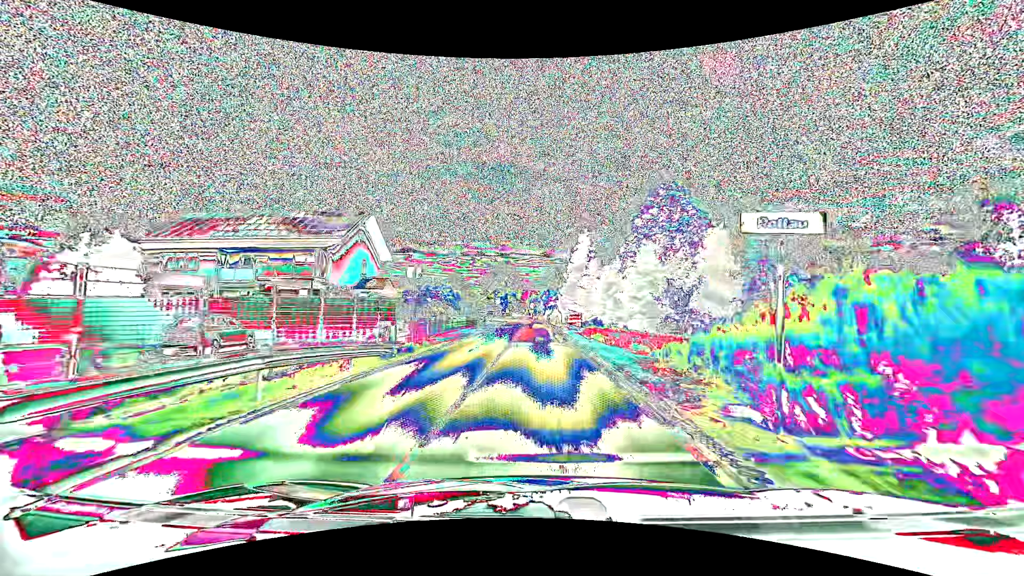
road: primary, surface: asphalt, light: Day
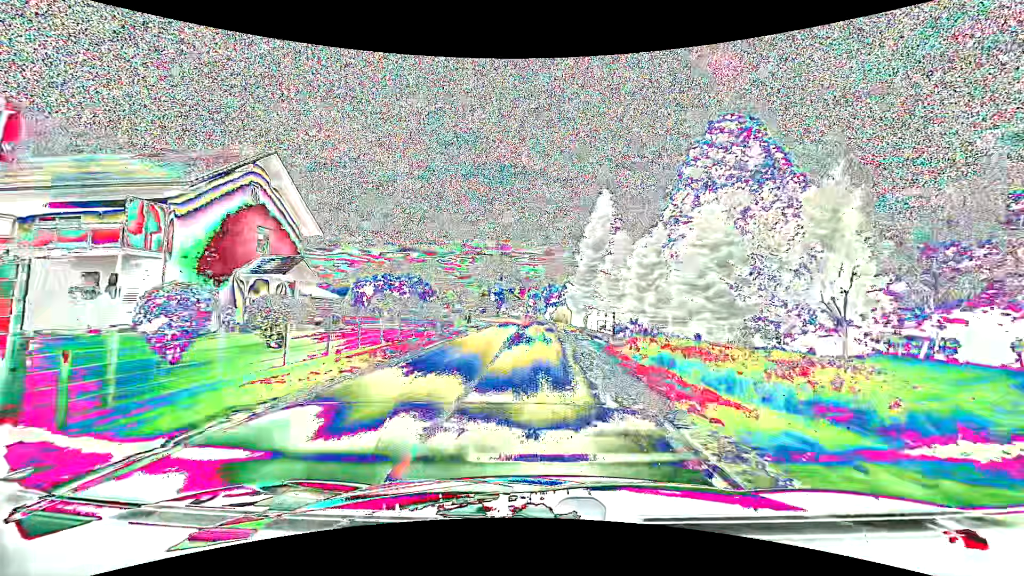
(0.0, +15.9) m; 0°
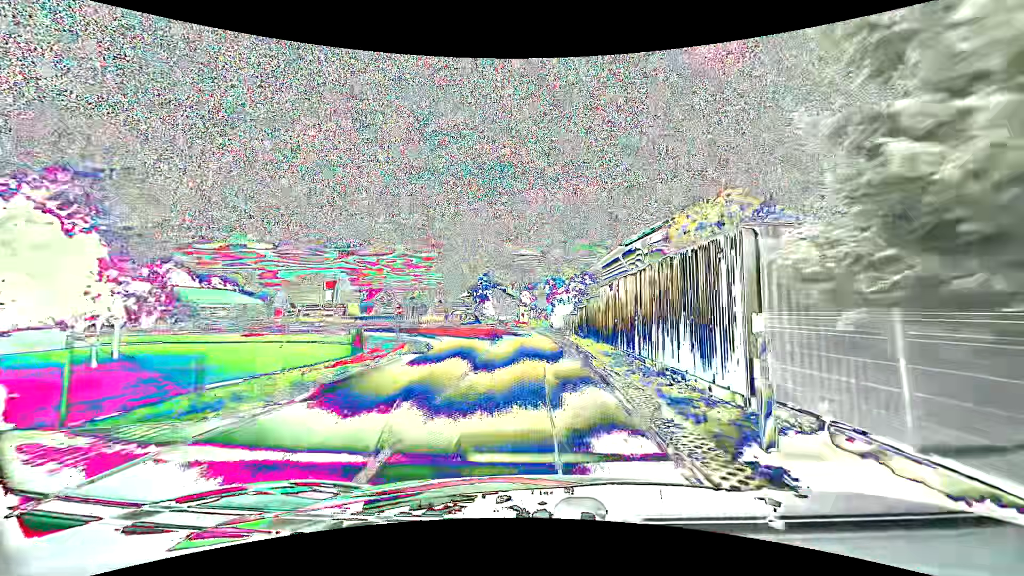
(-0.1, +35.0) m; 0°
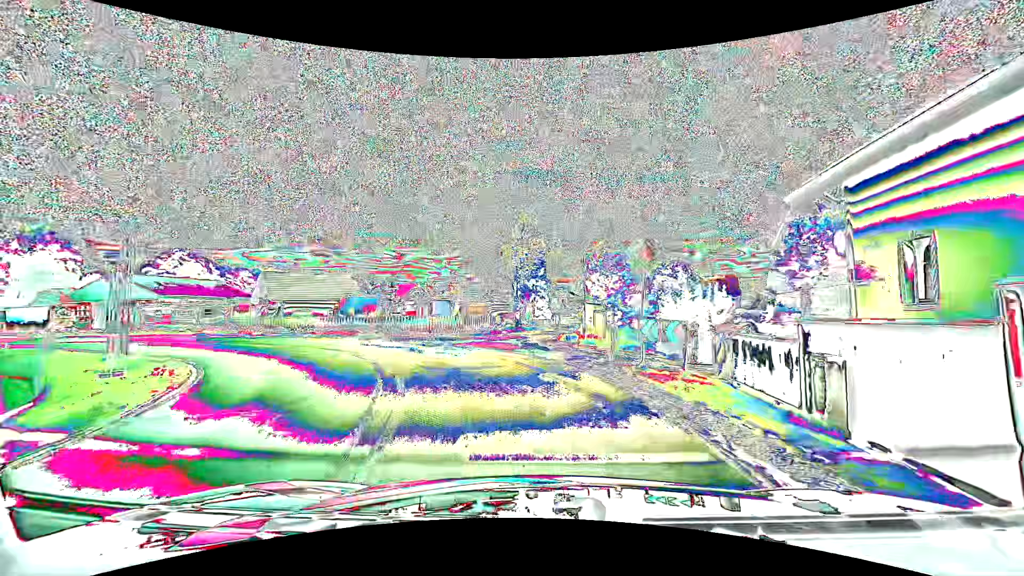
(-0.8, +23.5) m; -8°
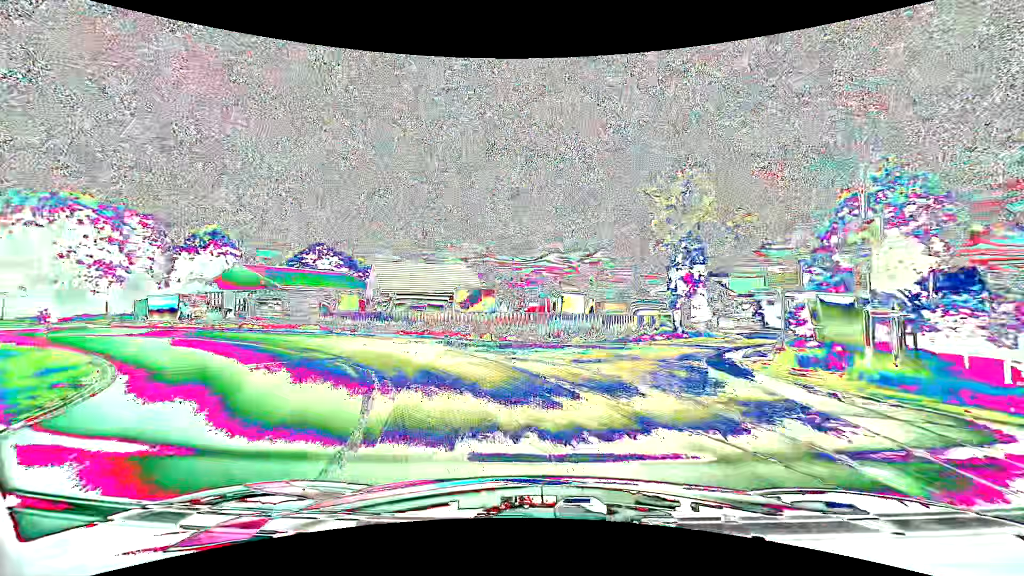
(-1.2, +10.2) m; -15°
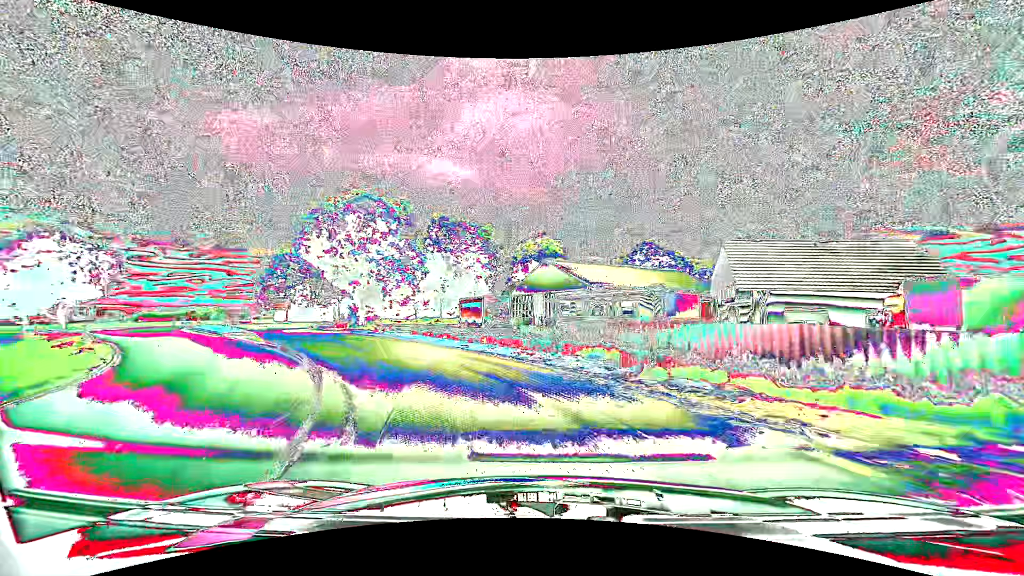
(-5.4, +17.2) m; -37°
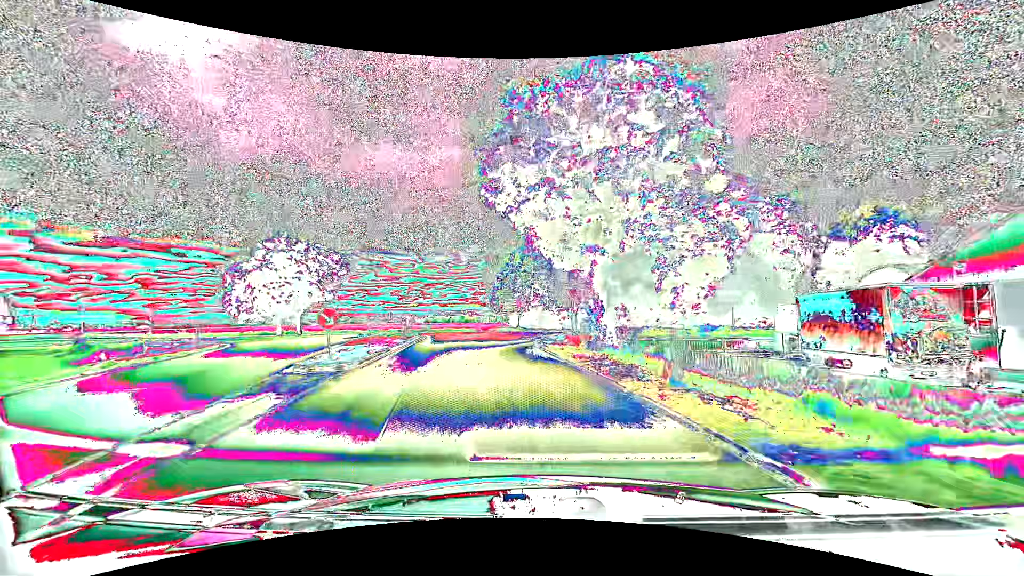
(-6.6, +20.4) m; -28°
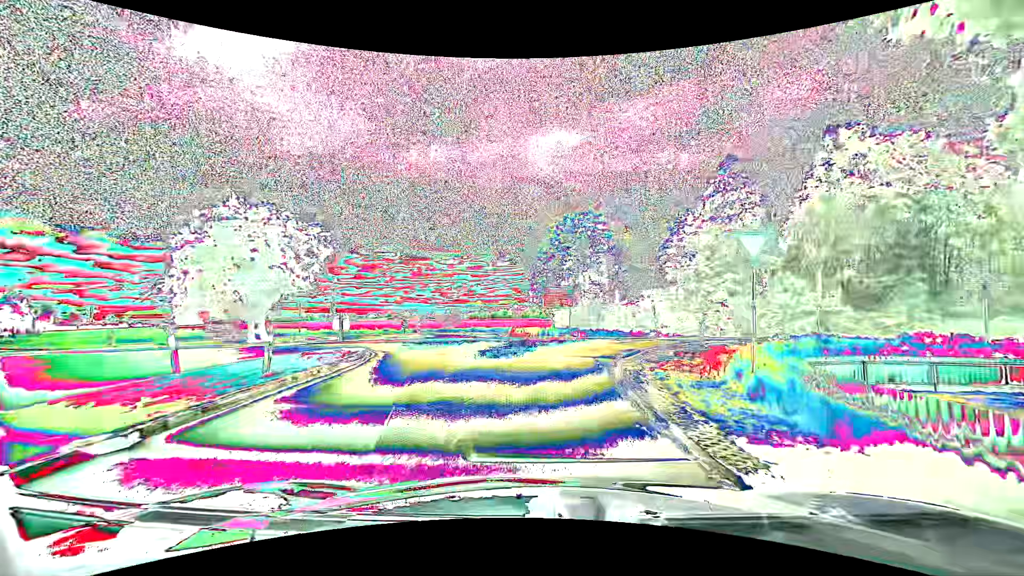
(-1.2, +18.3) m; -5°
(0, +10) (+2, +20) (+8, +28) (+17, +31) (+27, +32) (+37, +34) (+47, +36) (+57, +37) (+66, +39) (+76, +41) m
